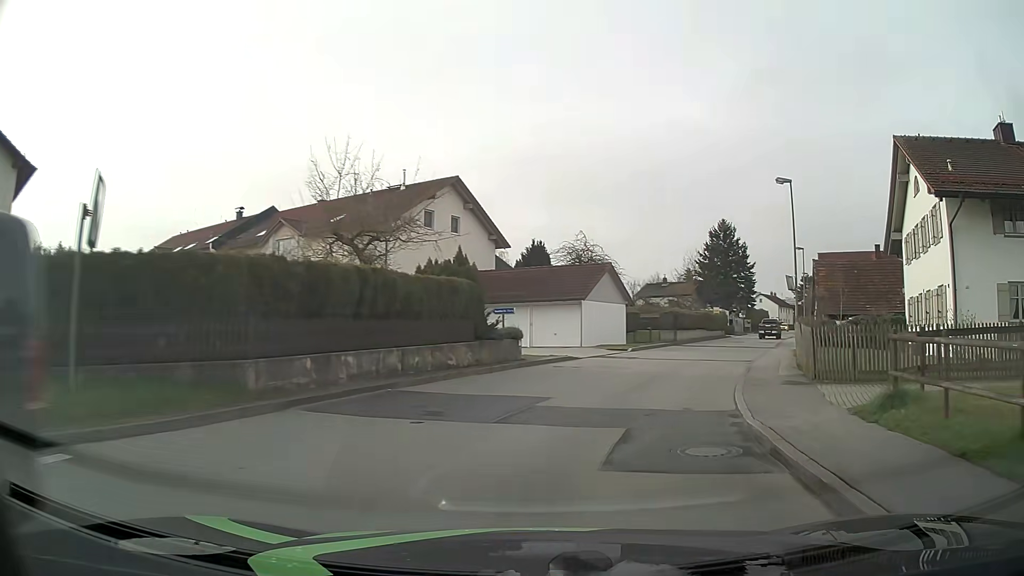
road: unclassified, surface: asphalt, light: Day
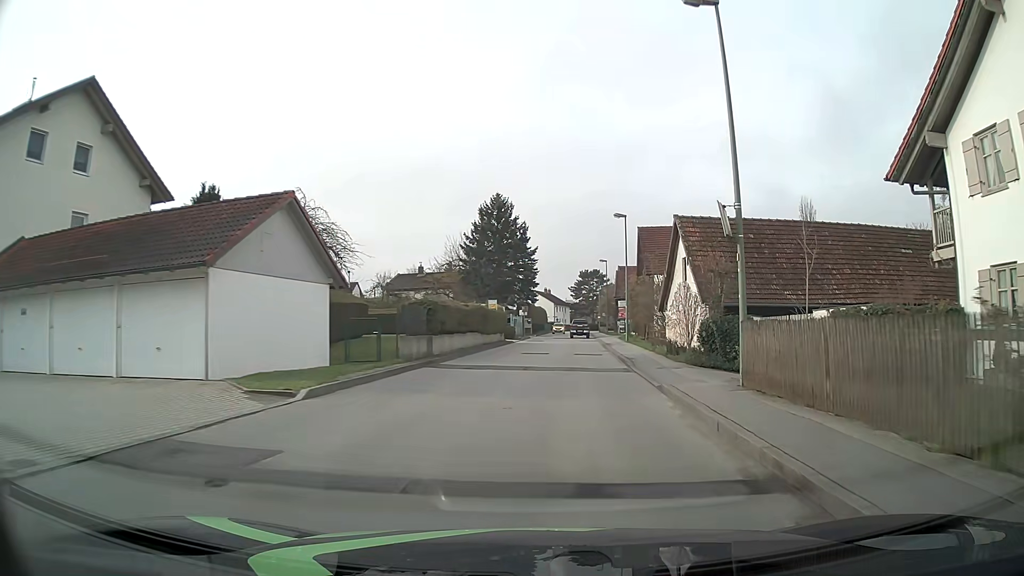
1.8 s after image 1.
(+3.9, +19.7) m; +21°
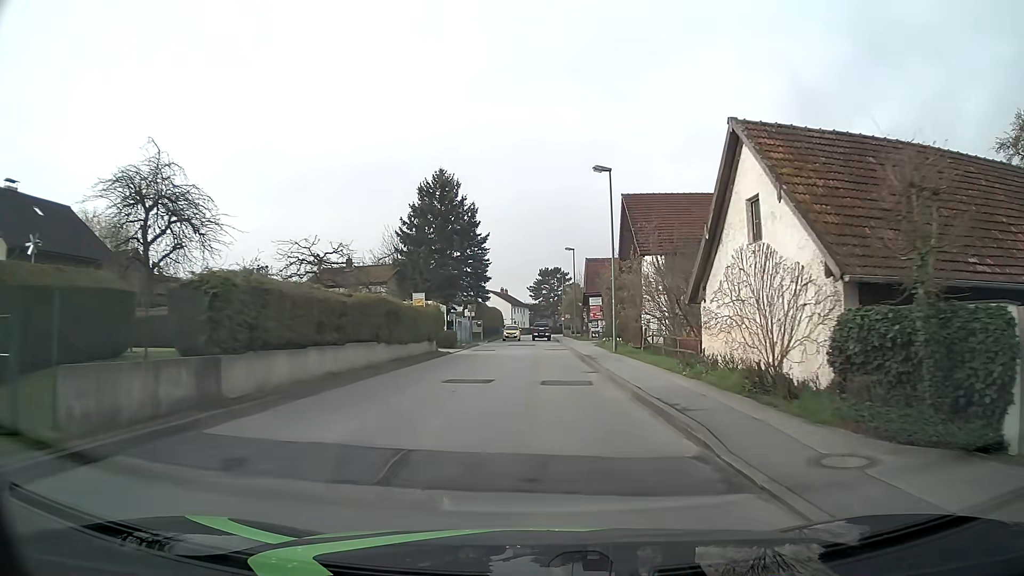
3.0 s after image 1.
(+0.5, +13.8) m; +3°
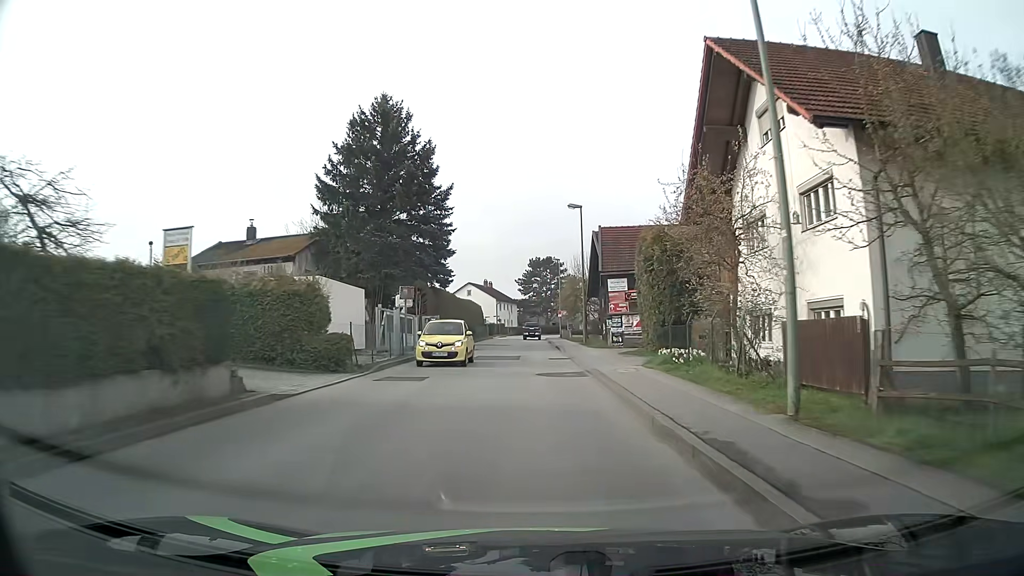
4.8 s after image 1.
(+0.3, +21.2) m; +1°
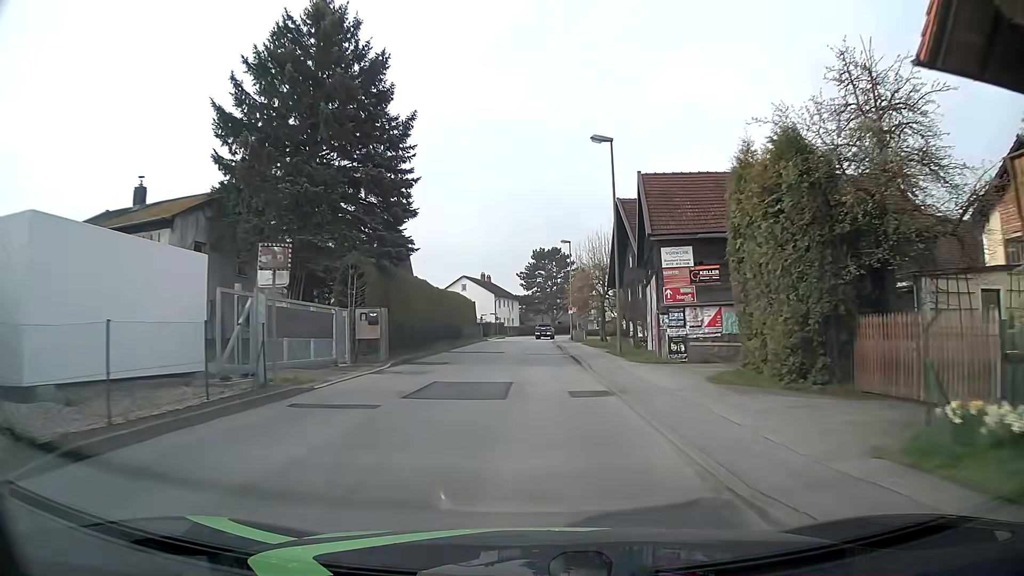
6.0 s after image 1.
(0.0, +14.4) m; -1°
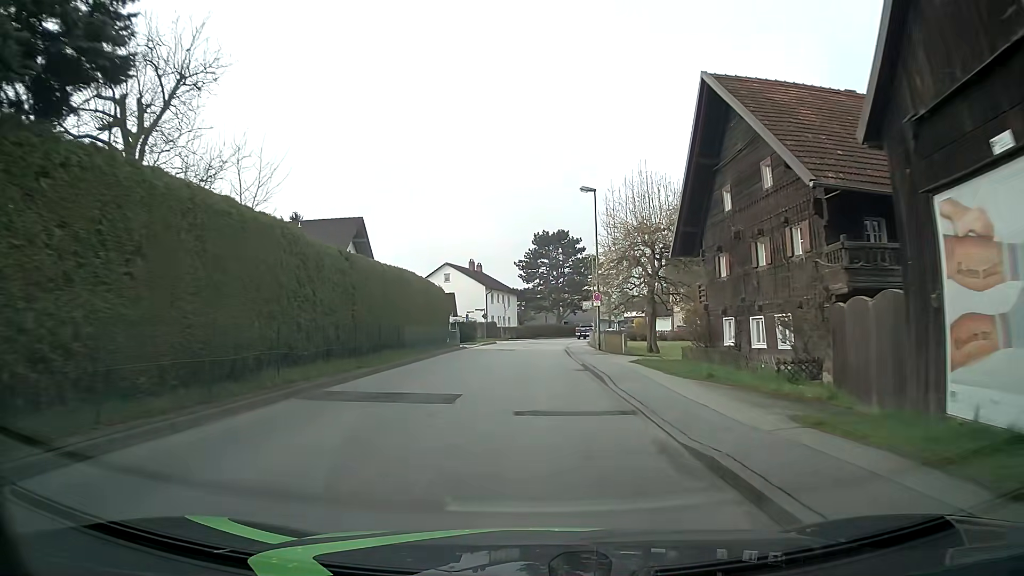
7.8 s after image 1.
(0.0, +21.6) m; +2°
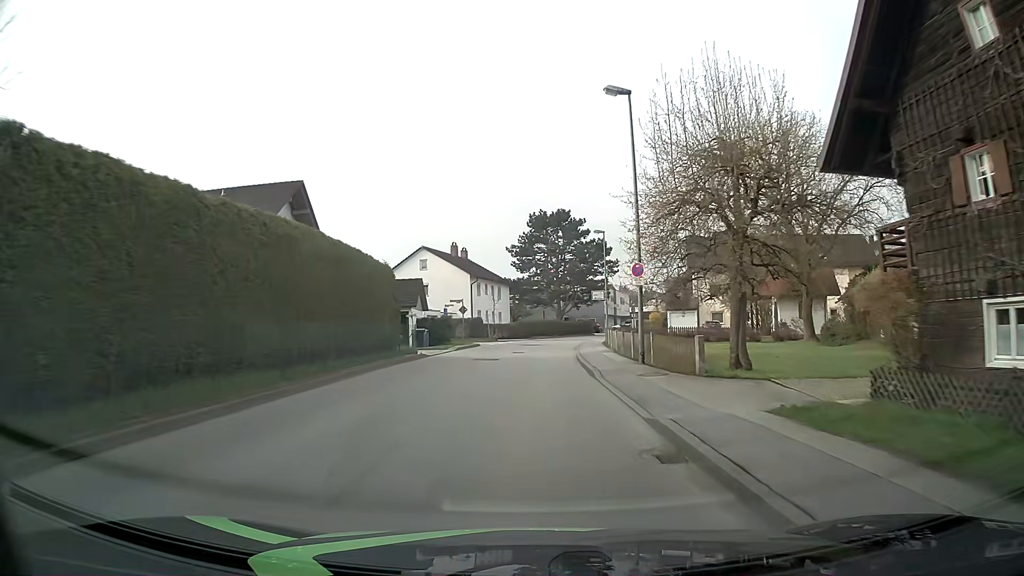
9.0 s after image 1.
(-0.2, +14.4) m; -1°
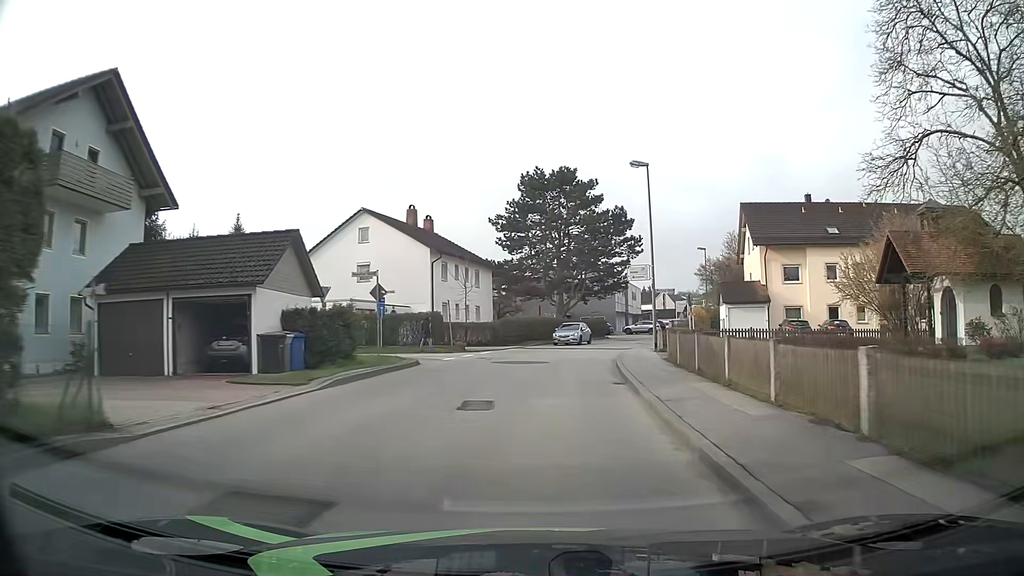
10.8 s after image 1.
(-0.2, +21.8) m; 0°
(0, +10) (+1, +20) (+2, +30) (+4, +40) (+7, +49) (+11, +59) (+14, +68) (+19, +77) (+23, +86) (+26, +95) m
